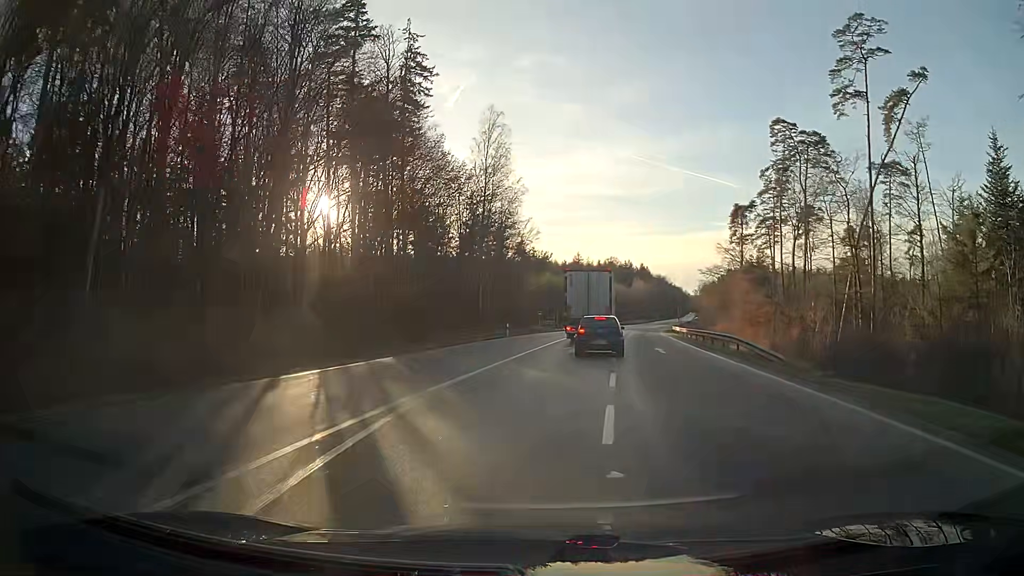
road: secondary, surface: asphalt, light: Day
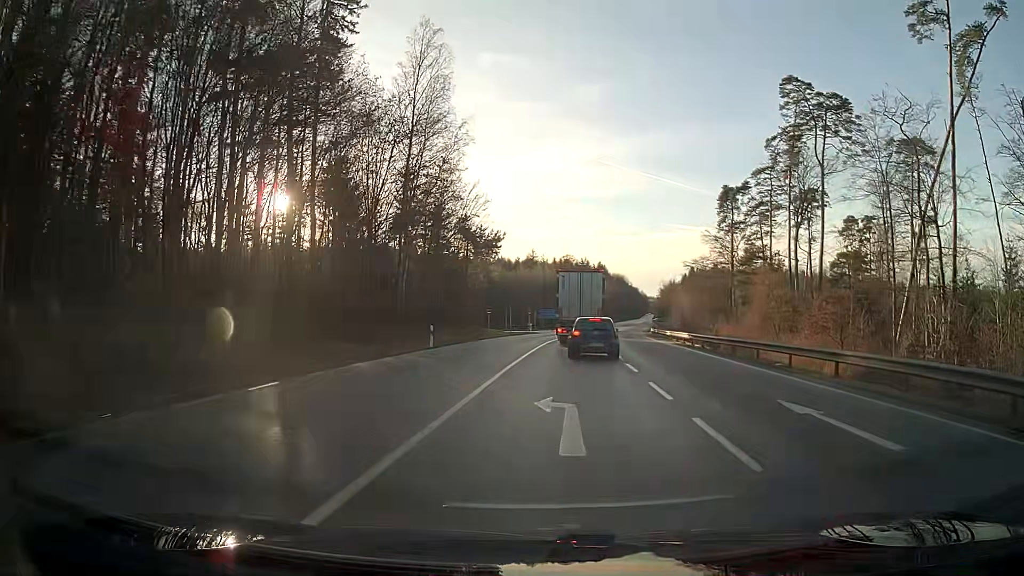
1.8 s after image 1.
(+0.6, +19.4) m; +5°
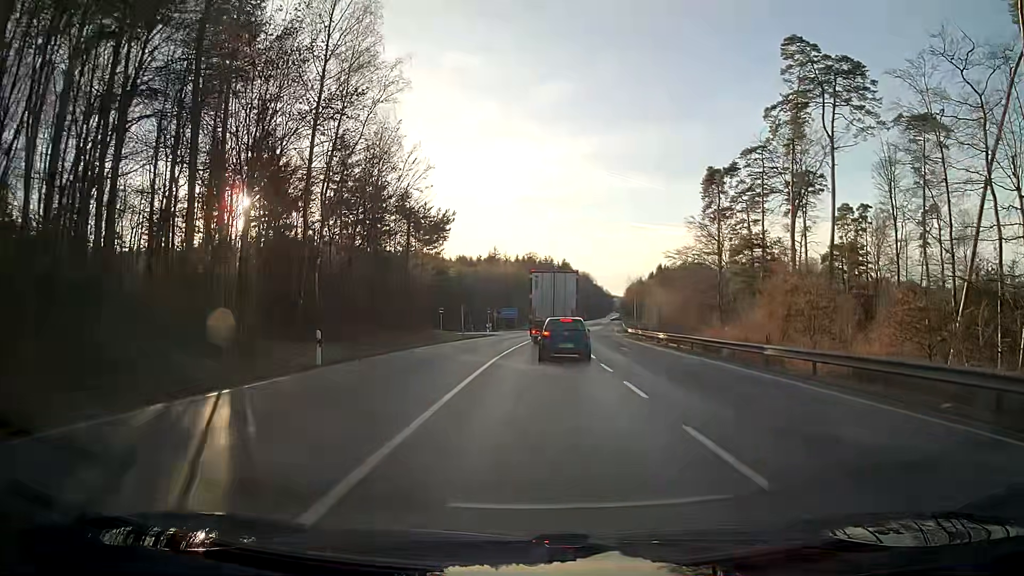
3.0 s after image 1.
(+0.3, +12.1) m; +3°
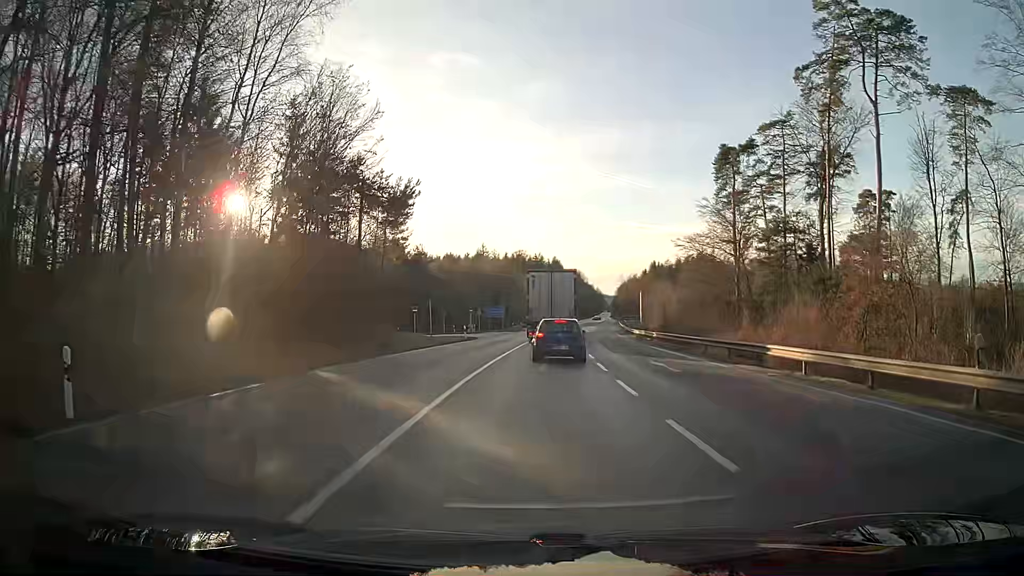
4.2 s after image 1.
(+0.1, +11.5) m; +1°
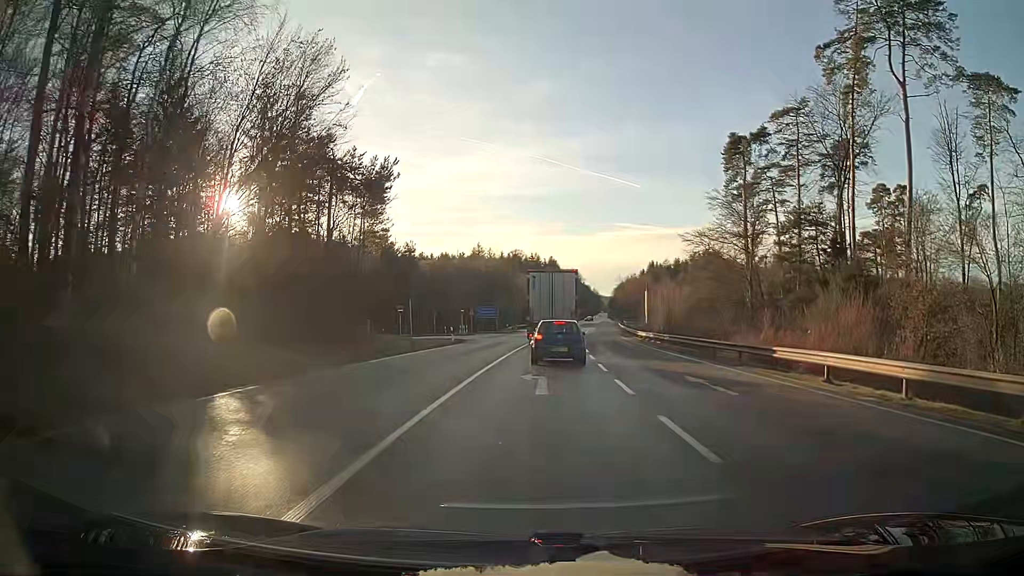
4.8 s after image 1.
(0.0, +5.6) m; 0°
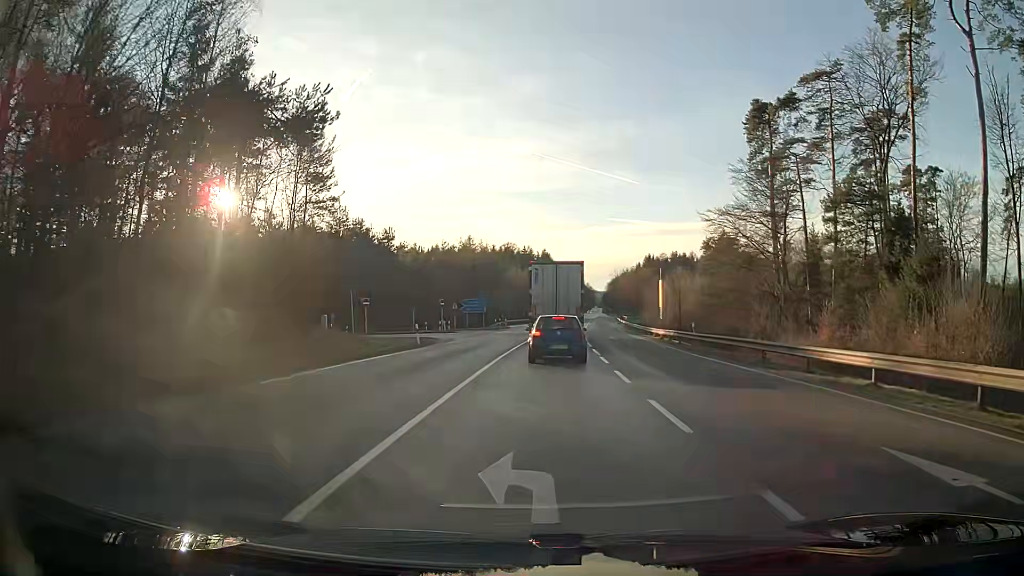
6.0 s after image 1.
(+0.1, +10.6) m; +1°
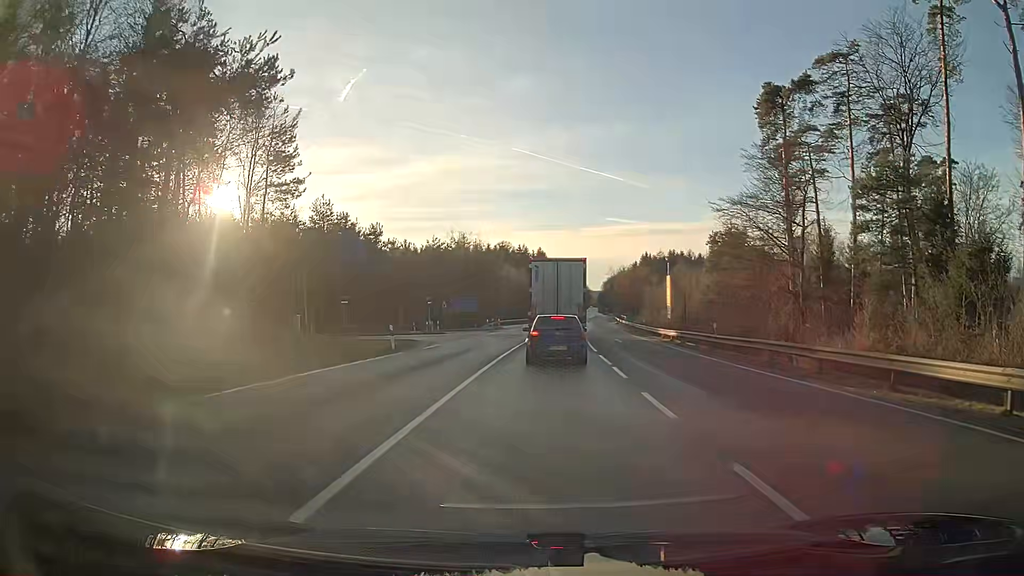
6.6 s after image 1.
(0.0, +4.9) m; 0°
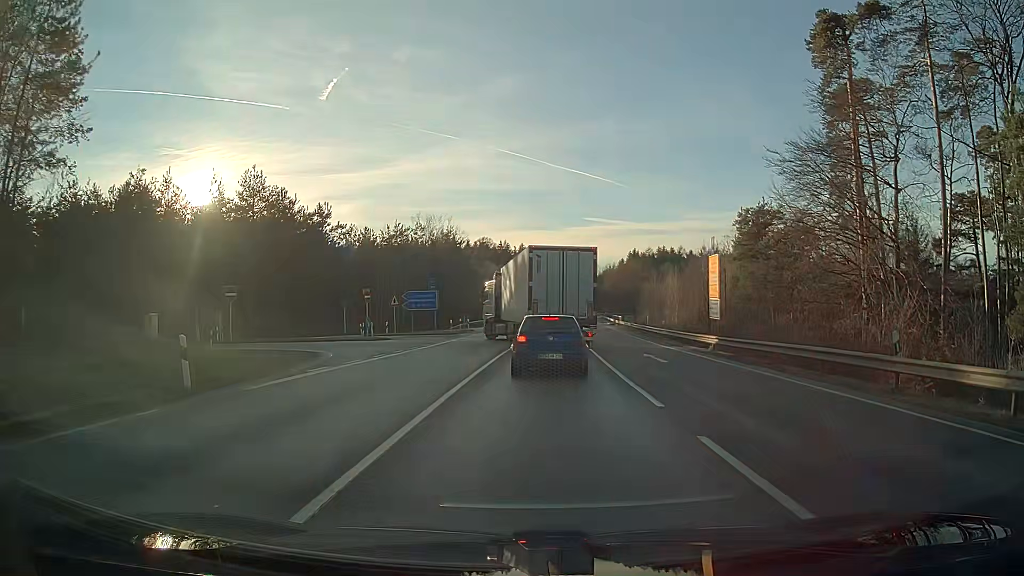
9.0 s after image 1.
(+0.2, +16.2) m; +1°
